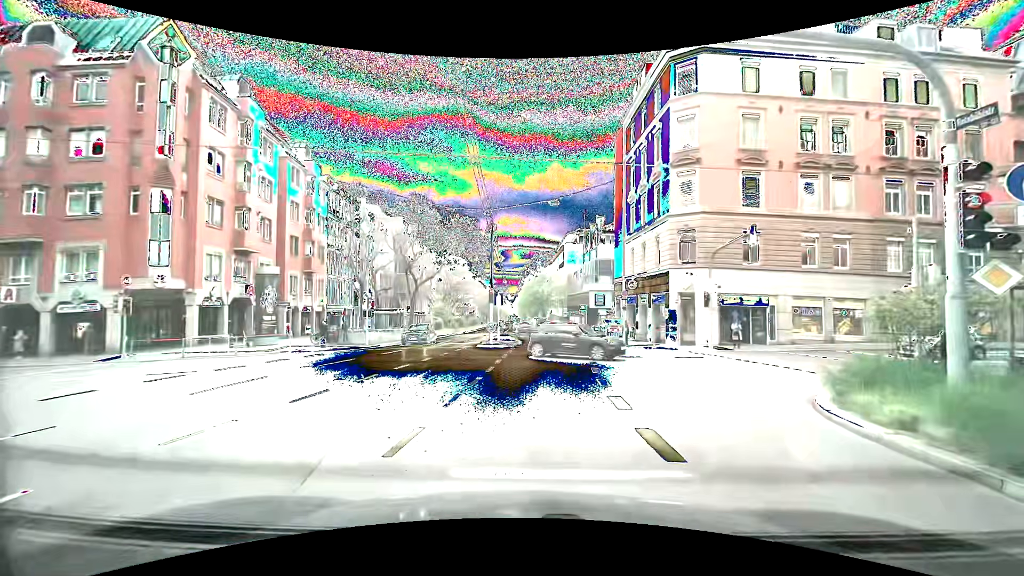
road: secondary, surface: asphalt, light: Day
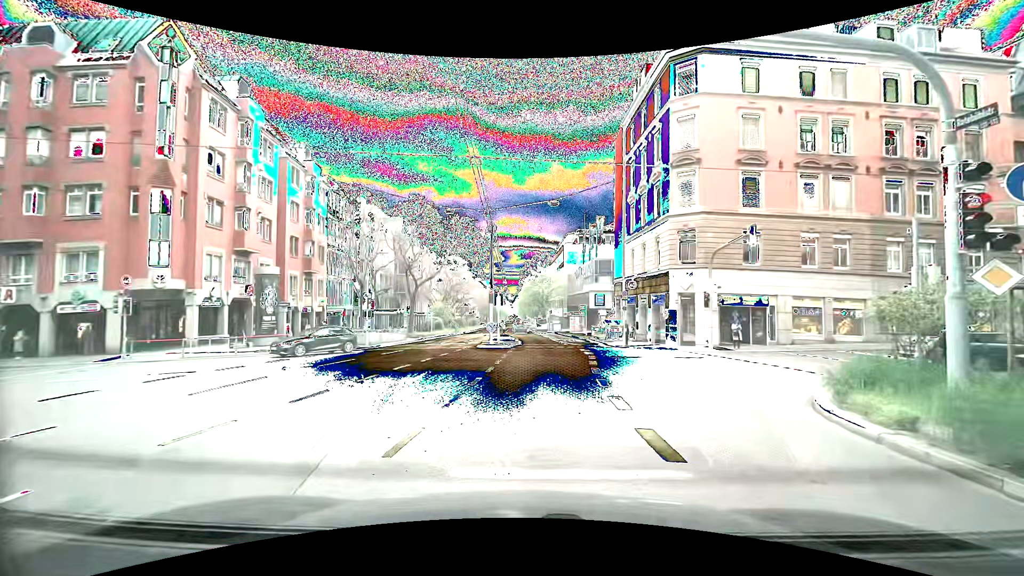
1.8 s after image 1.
(0.0, +0.1) m; 0°
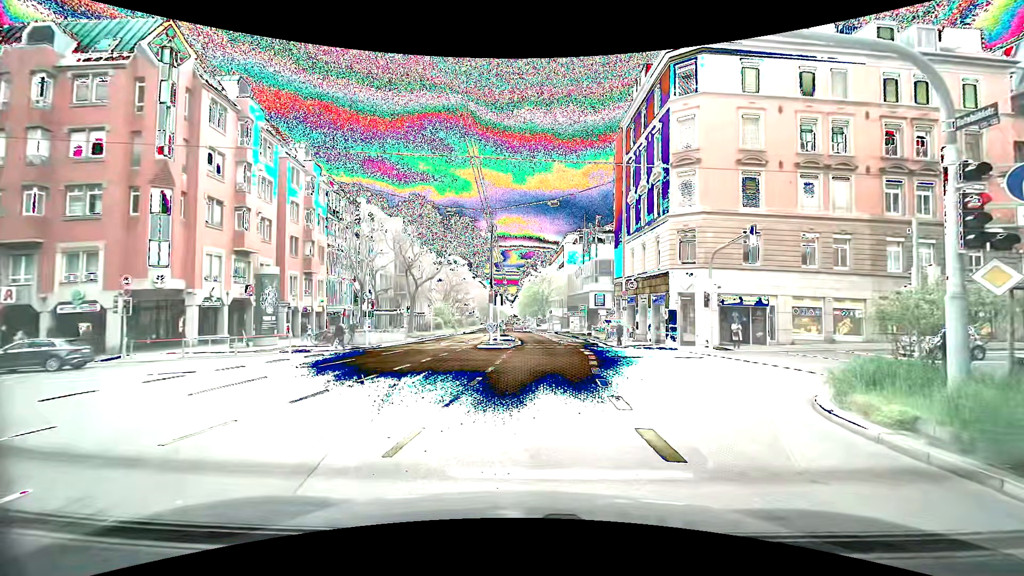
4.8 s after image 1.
(0.0, 0.0) m; 0°
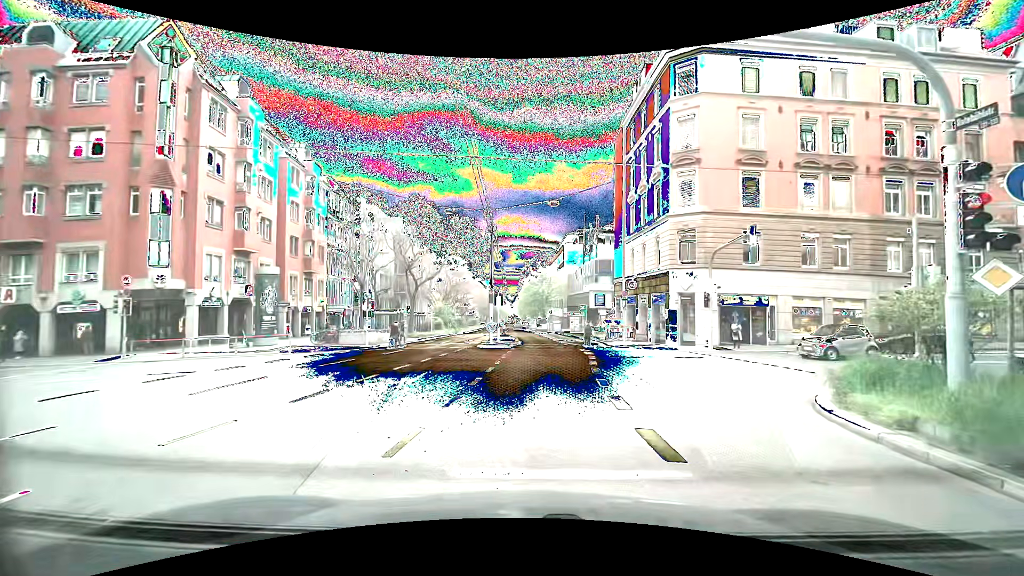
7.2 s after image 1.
(0.0, 0.0) m; 0°
(-1, +10) (-1, +20) (-2, +30) (-3, +40) (-4, +50) (-5, +60) (-7, +70) (-8, +80) (-9, +89) (-11, +99) m
